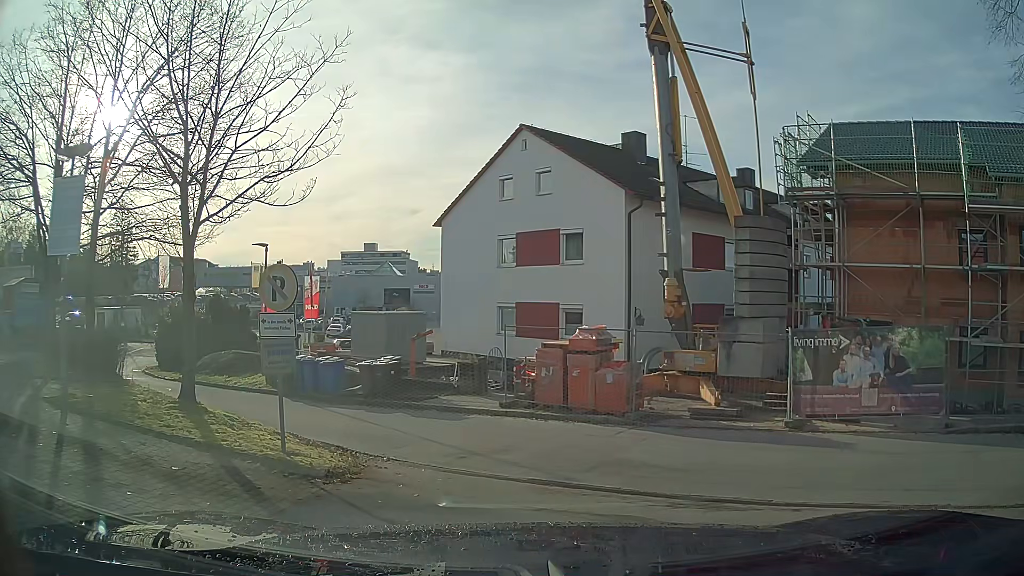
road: service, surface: asphalt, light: Day
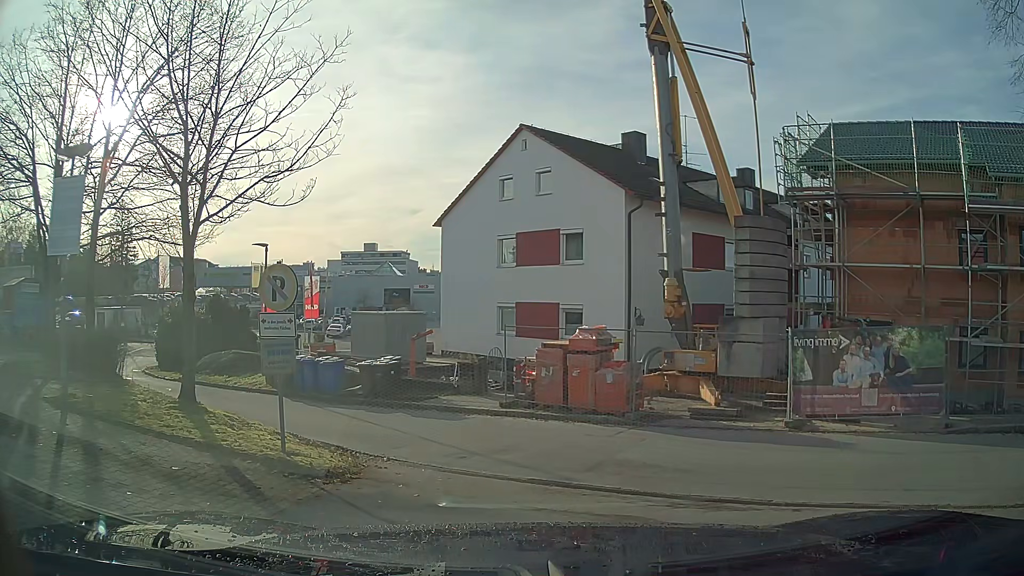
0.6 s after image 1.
(0.0, 0.0) m; 0°
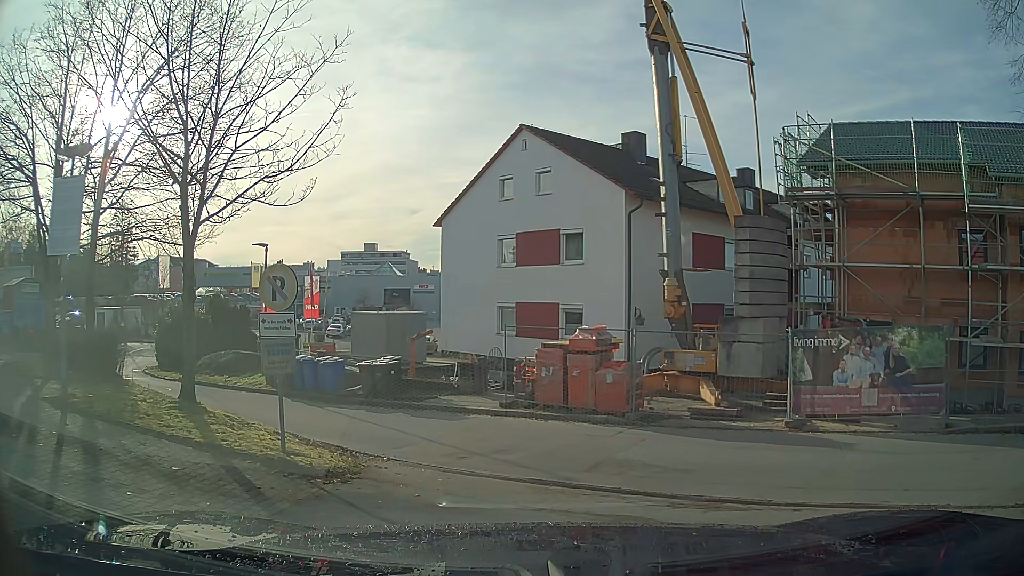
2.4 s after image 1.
(0.0, 0.0) m; 0°
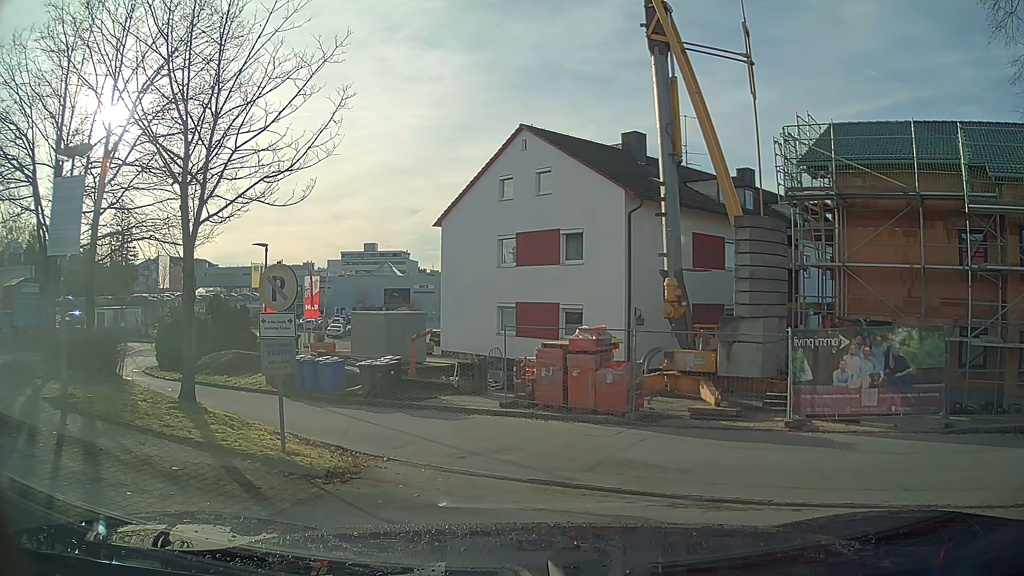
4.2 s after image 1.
(0.0, 0.0) m; 0°
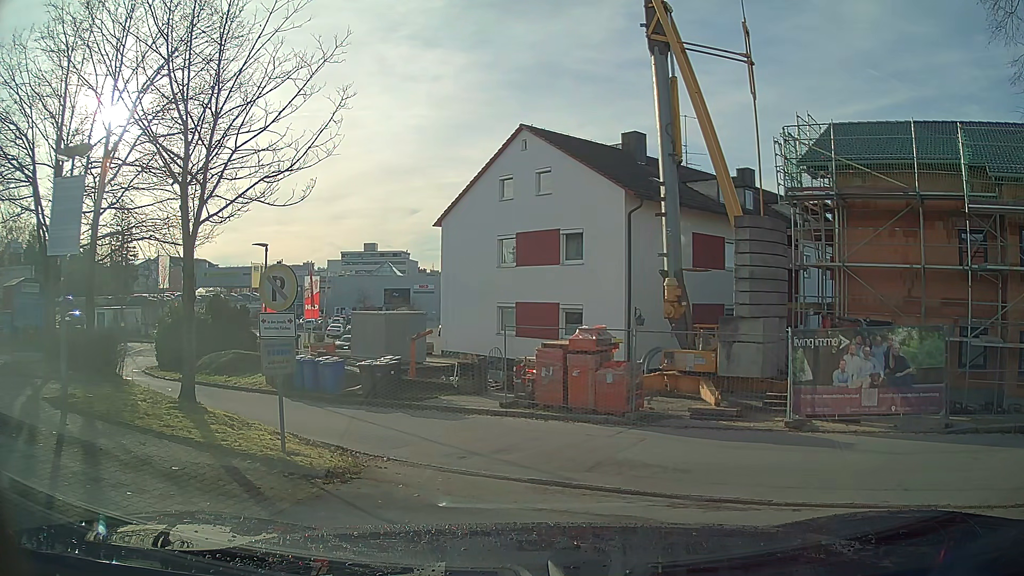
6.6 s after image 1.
(0.0, 0.0) m; 0°
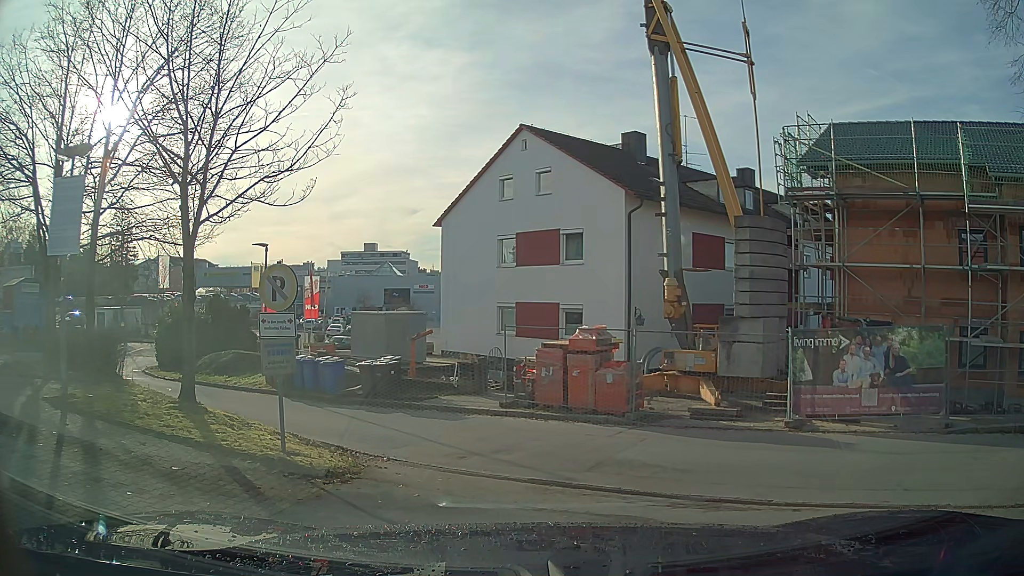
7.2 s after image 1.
(0.0, 0.0) m; 0°
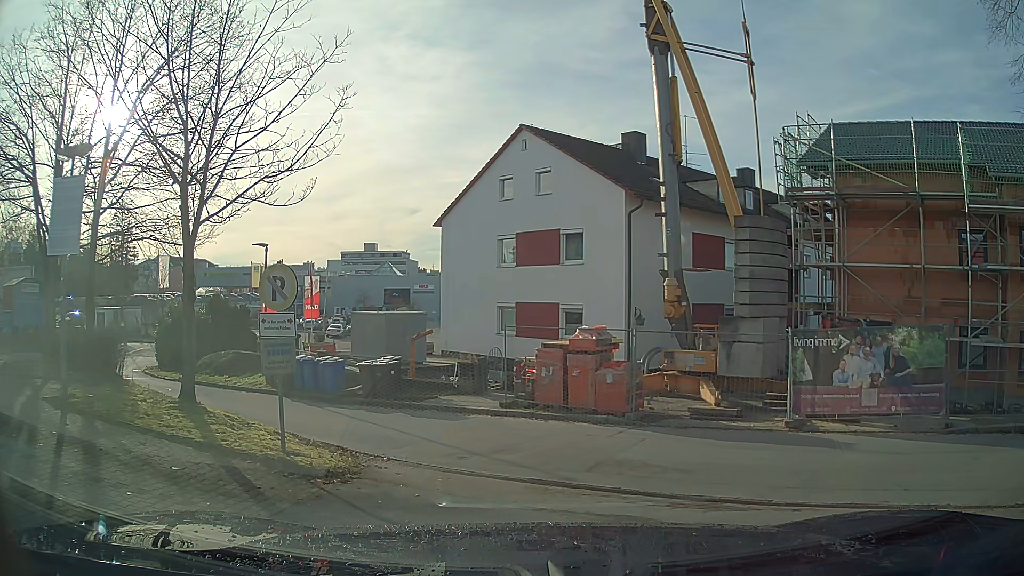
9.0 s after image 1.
(0.0, 0.0) m; 0°
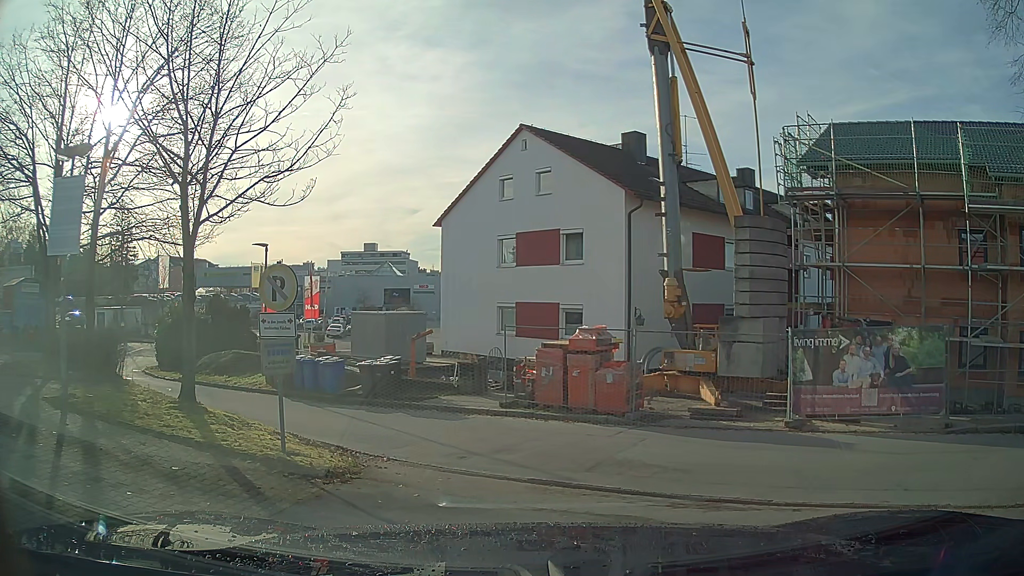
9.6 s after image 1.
(0.0, 0.0) m; 0°
(0, +10) (-6, +18) (-15, +23) (-22, +30) (-25, +40) (-29, +49) (-39, +51) (-49, +51) (-59, +51) (-69, +52) m
